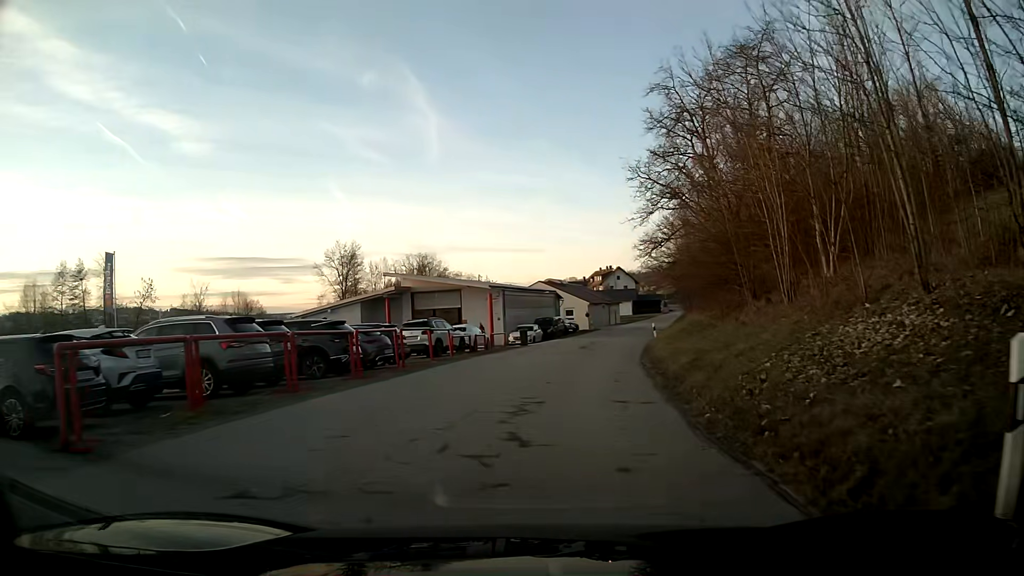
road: tertiary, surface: asphalt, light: Day
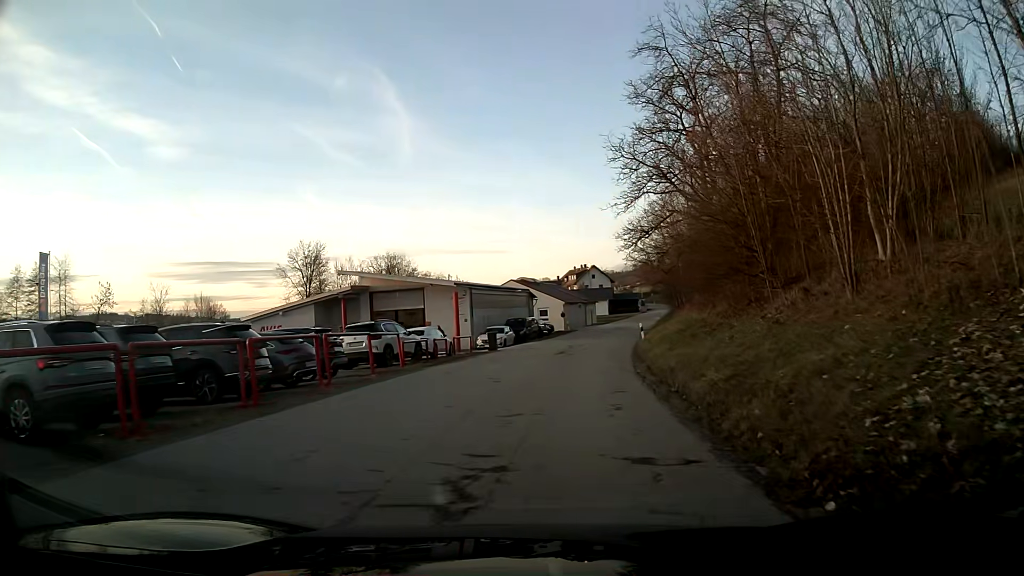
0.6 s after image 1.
(+0.1, +4.9) m; +2°
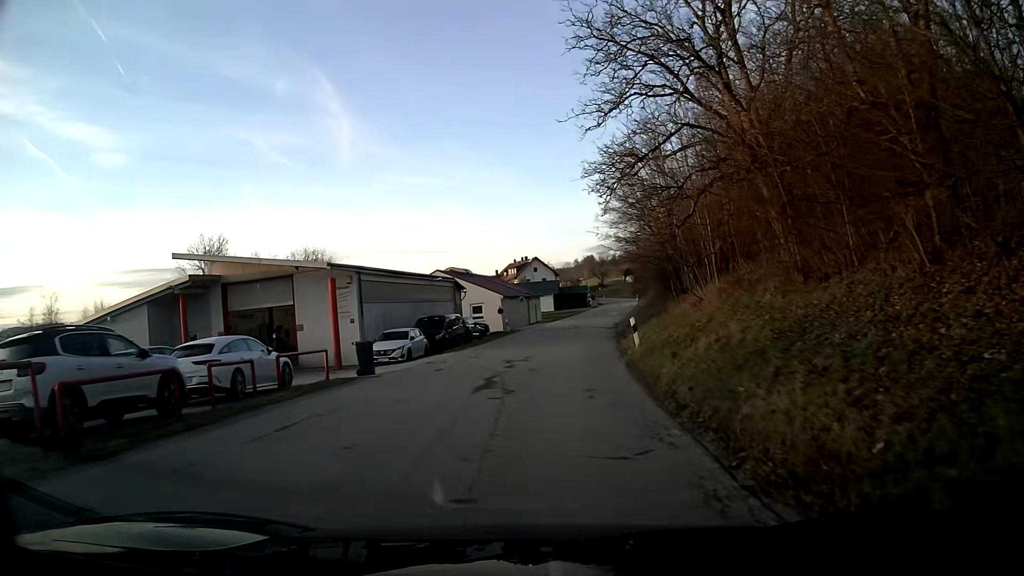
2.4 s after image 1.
(+0.7, +15.2) m; +5°
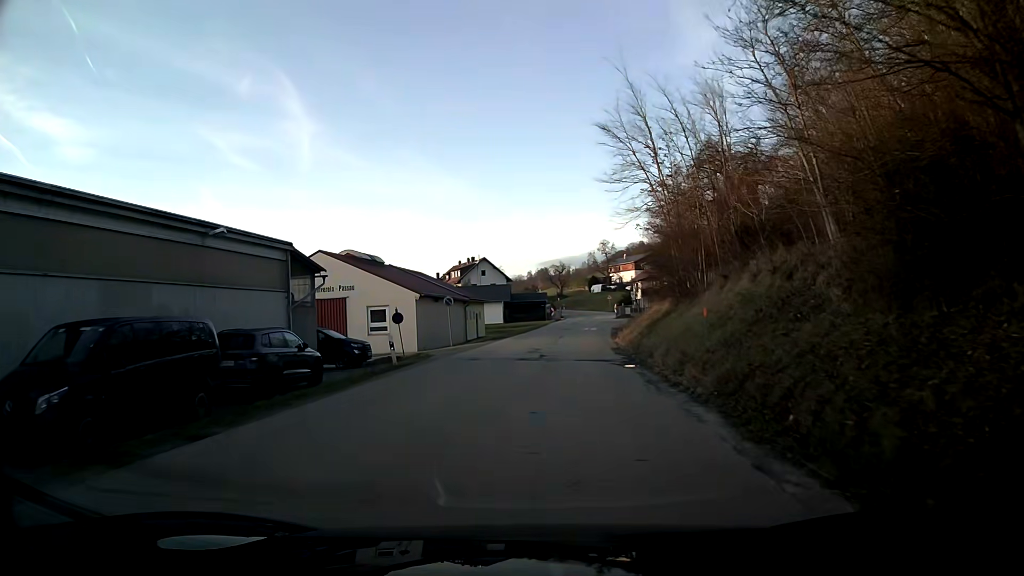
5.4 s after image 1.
(+1.0, +25.3) m; +4°
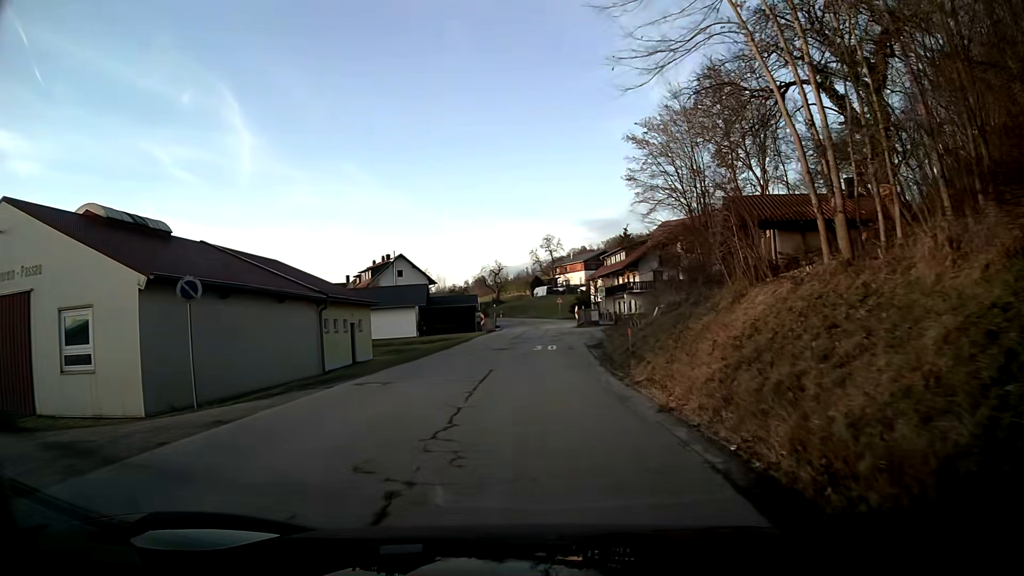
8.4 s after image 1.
(+1.1, +24.7) m; +4°
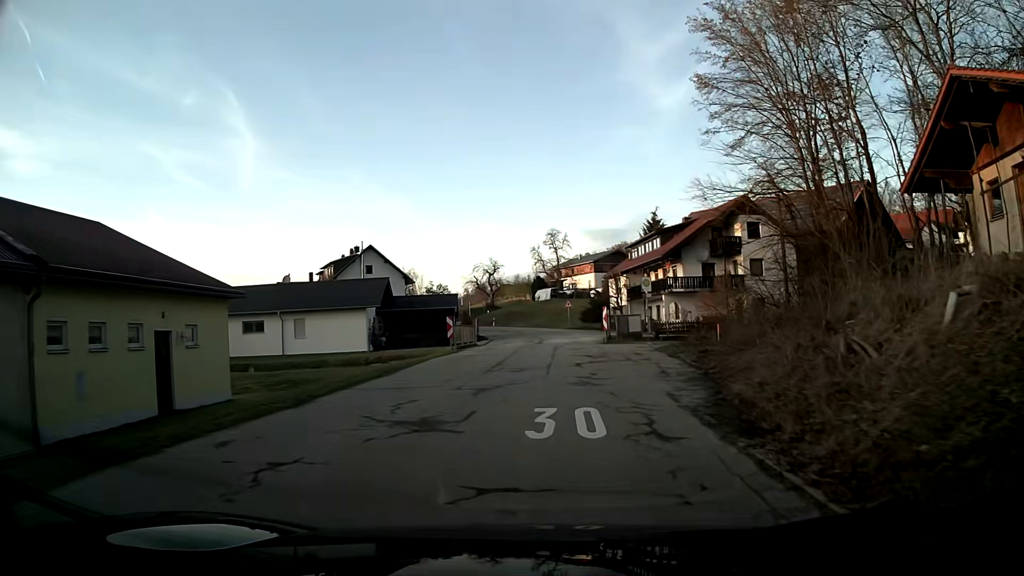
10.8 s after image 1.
(0.0, +19.6) m; 0°
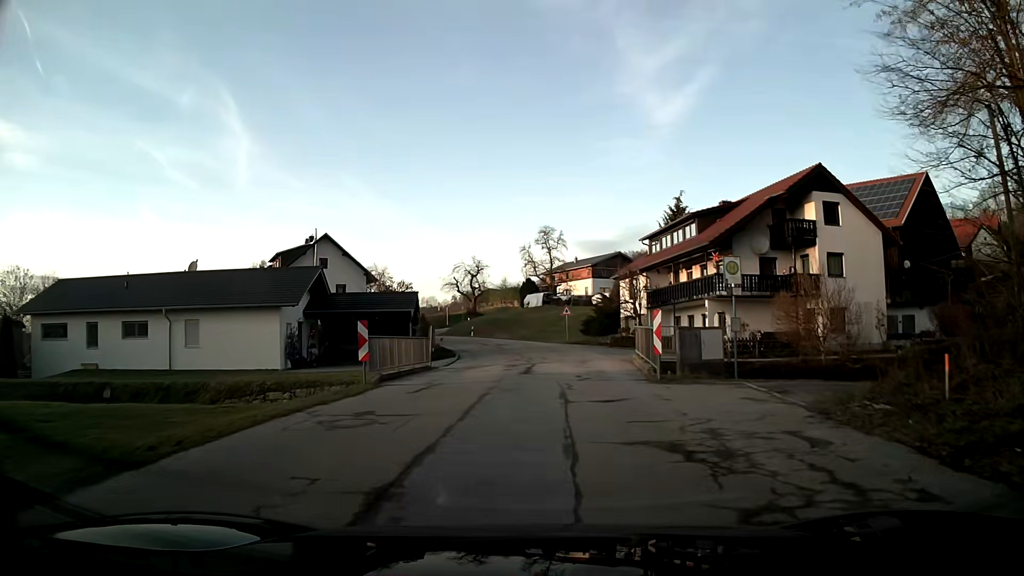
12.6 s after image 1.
(+0.1, +14.5) m; +1°
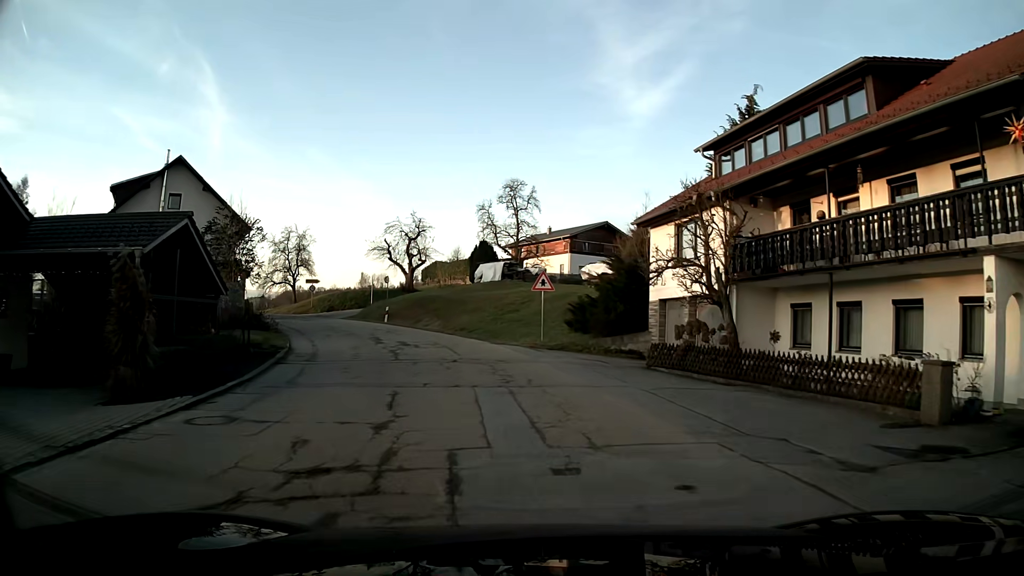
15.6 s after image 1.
(+0.6, +24.2) m; +2°
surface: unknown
(0, +10) (-2, +20) (-6, +29) (-11, +38) (-16, +46) (-21, +55) (-27, +63) (-32, +72) (-37, +80) (-42, +89) m
